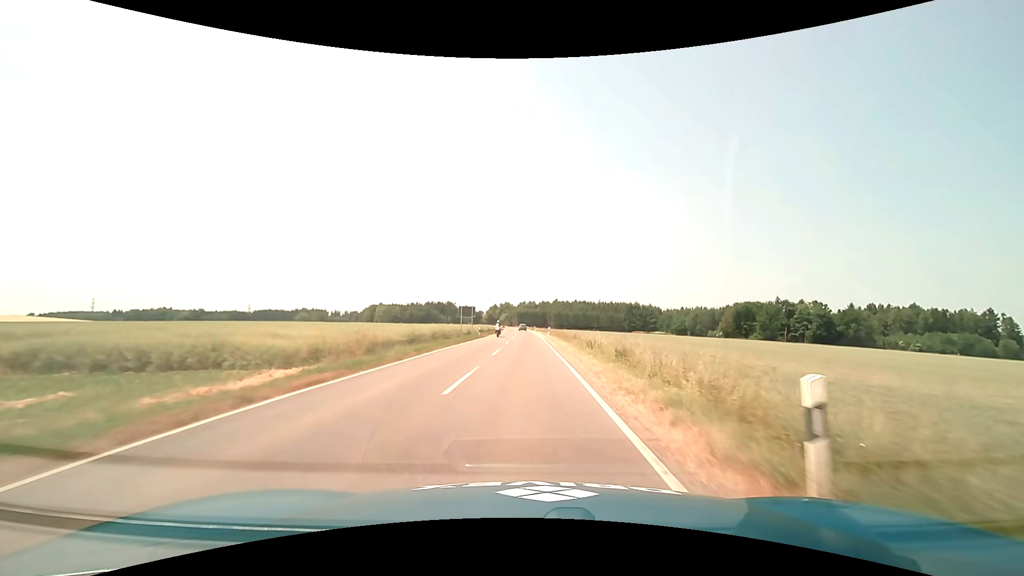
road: tertiary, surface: asphalt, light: Day
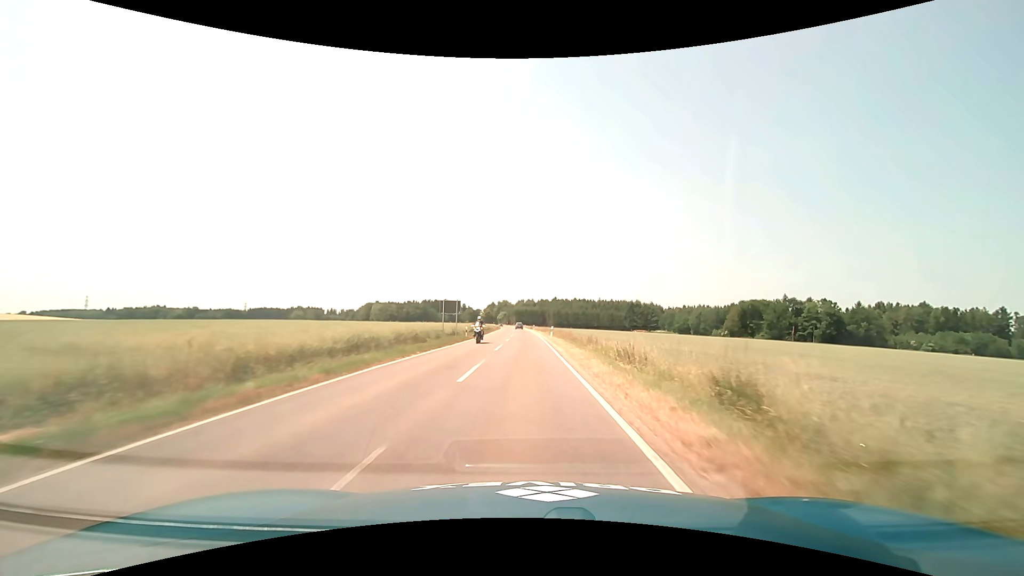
(0.0, +10.1) m; 0°
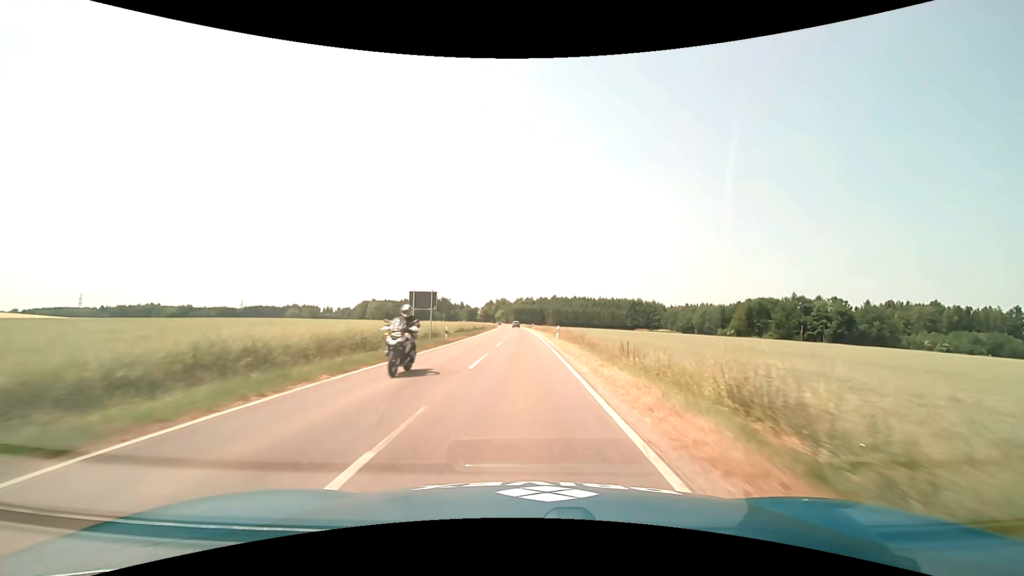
(0.0, +10.3) m; 0°
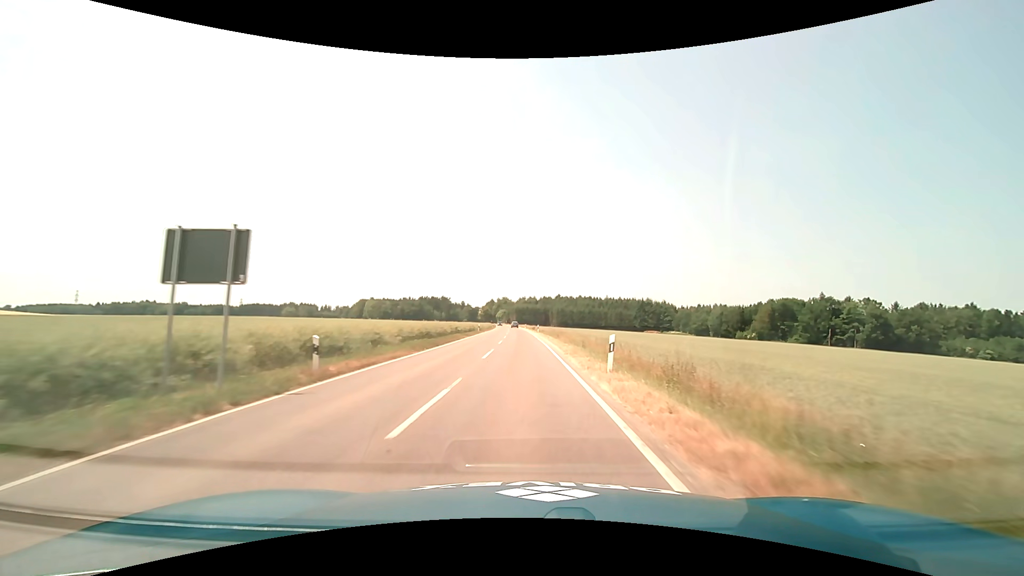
(-0.1, +21.1) m; 0°
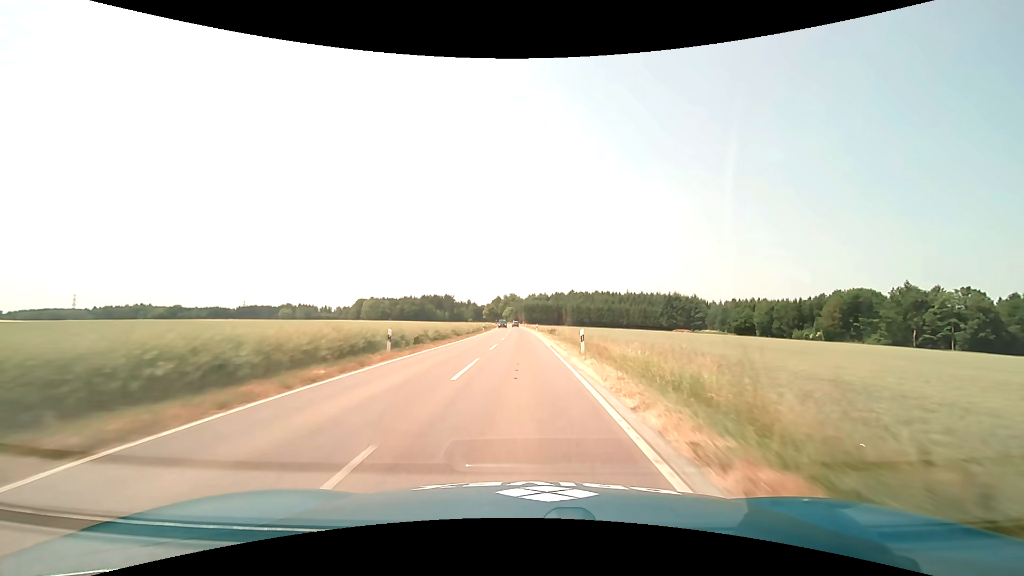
(-0.3, +44.1) m; -1°
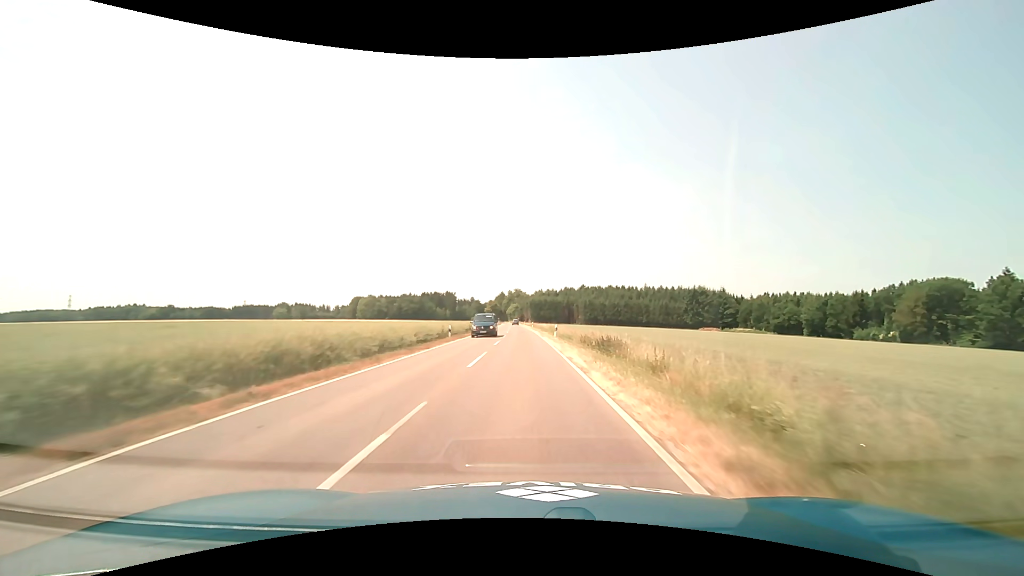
(-0.3, +34.6) m; -1°
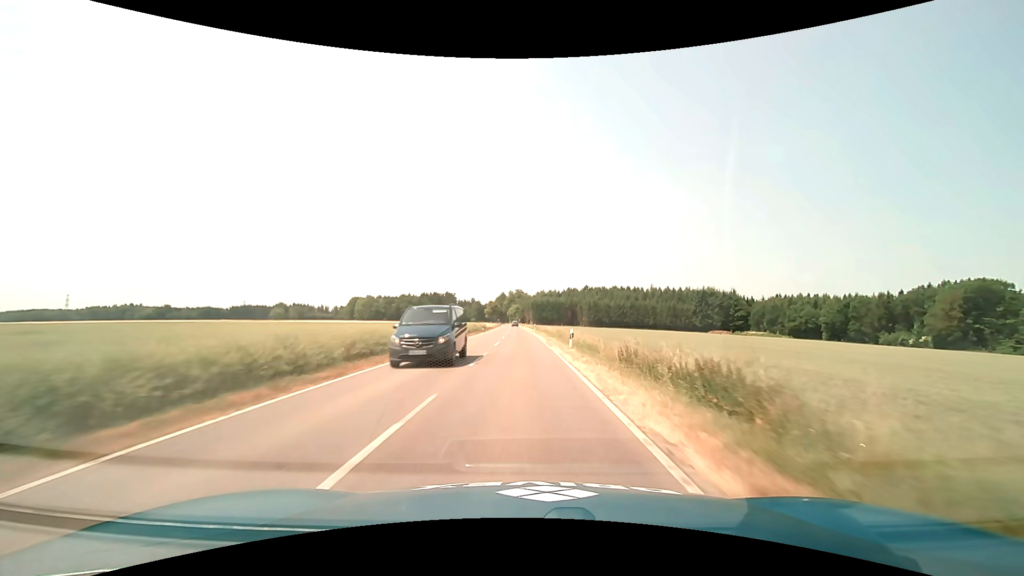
(0.0, +11.7) m; 0°
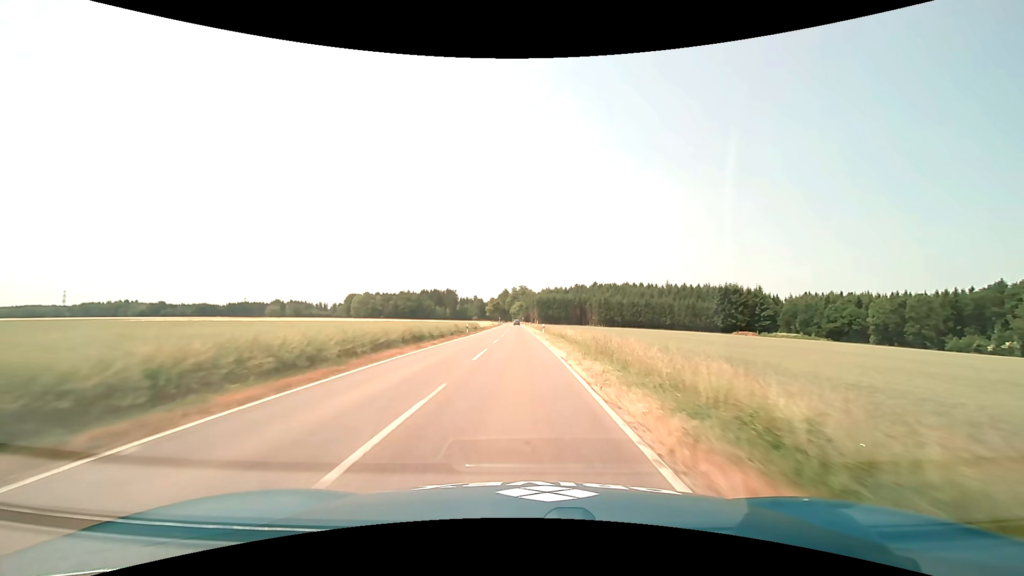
(-0.1, +23.5) m; 0°
(0, +10) (0, +20) (0, +30) (-1, +40) (-1, +50) (-1, +60) (-1, +70) (-2, +80) (-2, +90) (-2, +100) m
